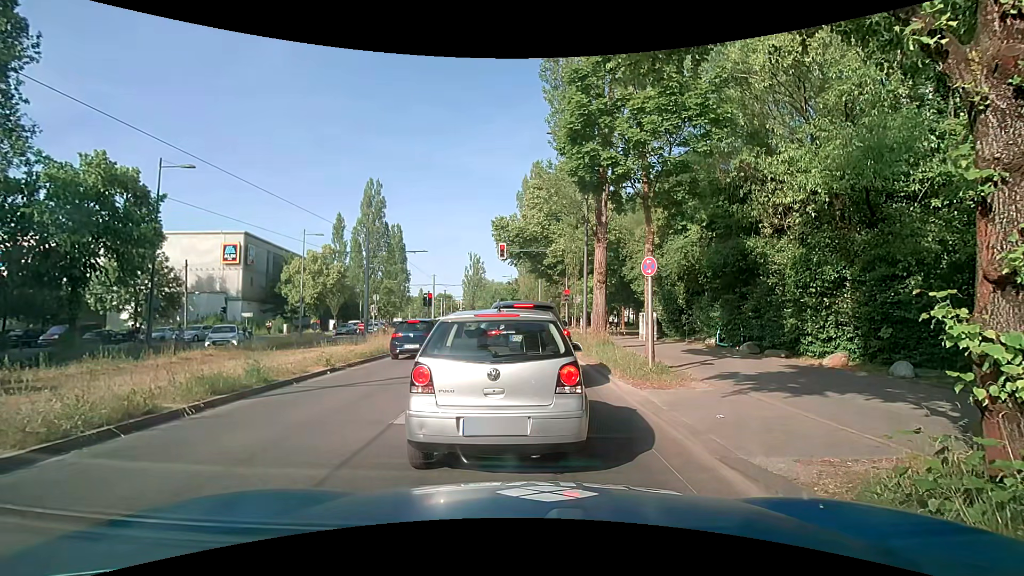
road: secondary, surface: asphalt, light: Day
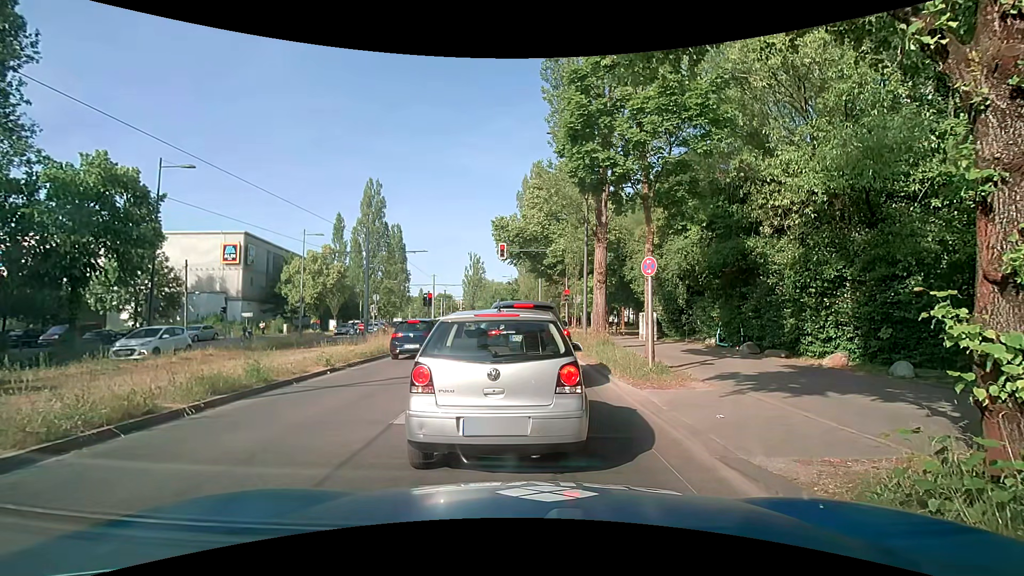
(0.0, 0.0) m; 0°
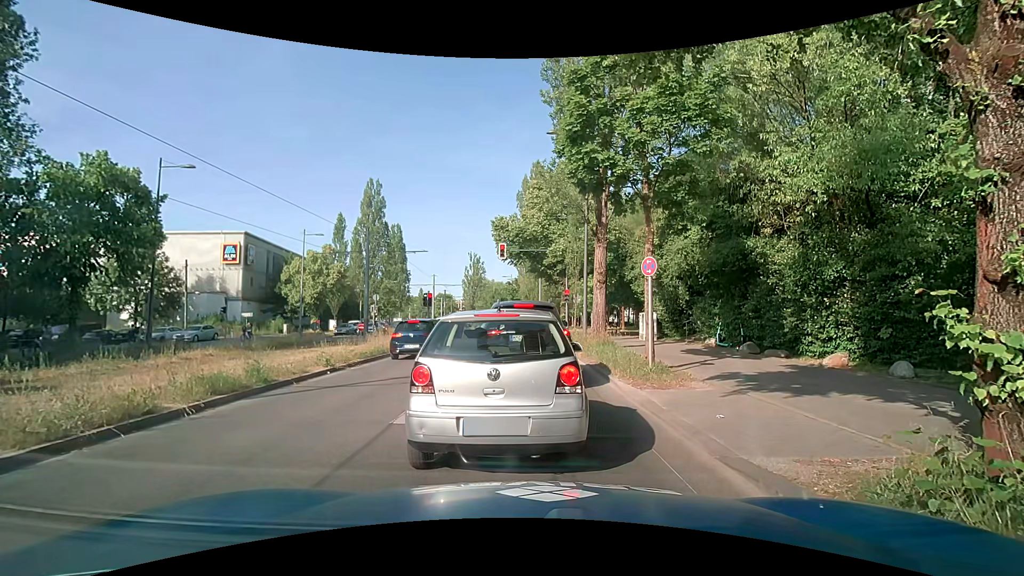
(0.0, 0.0) m; 0°
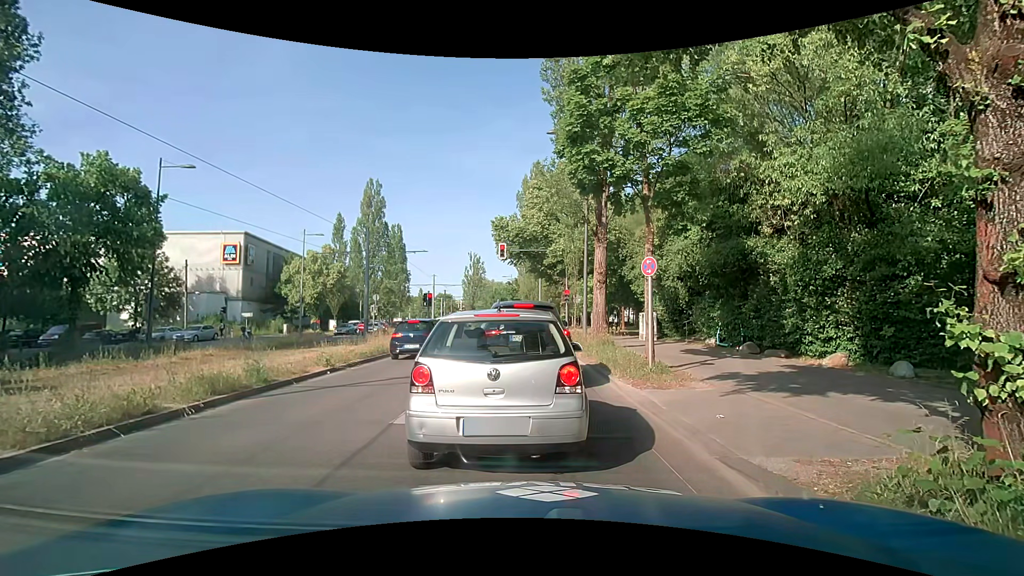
(0.0, 0.0) m; 0°
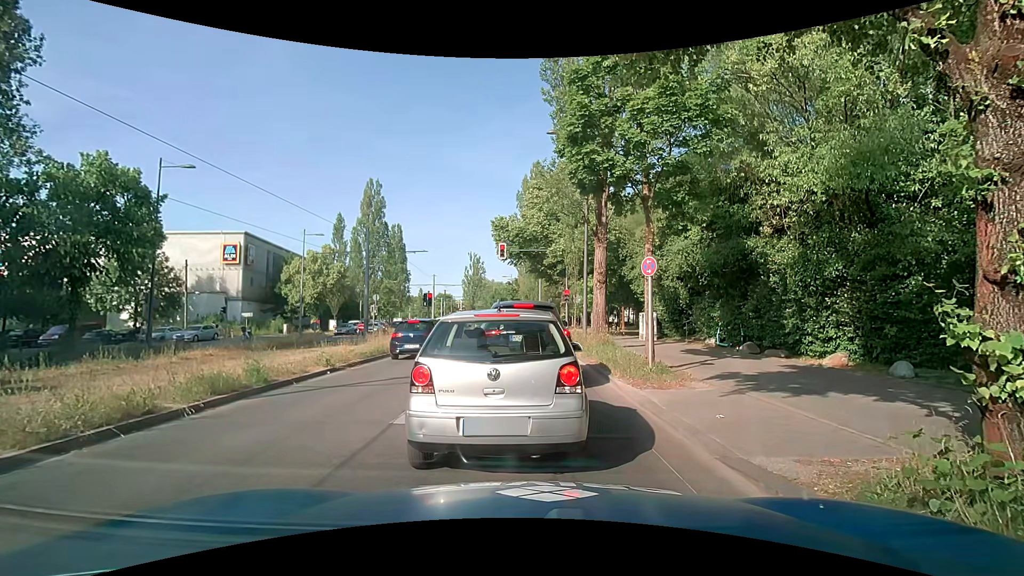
(0.0, 0.0) m; 0°
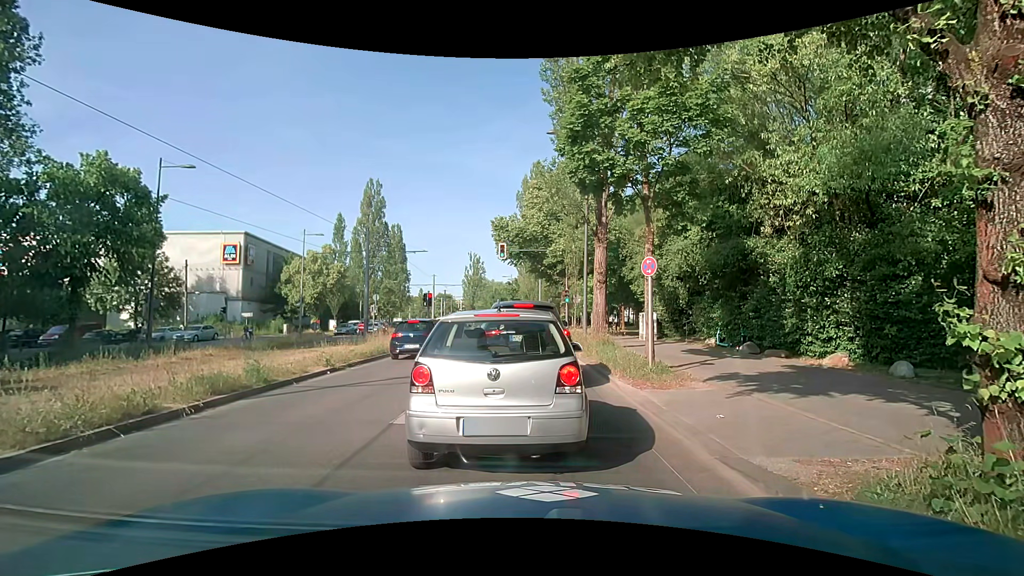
(0.0, 0.0) m; 0°
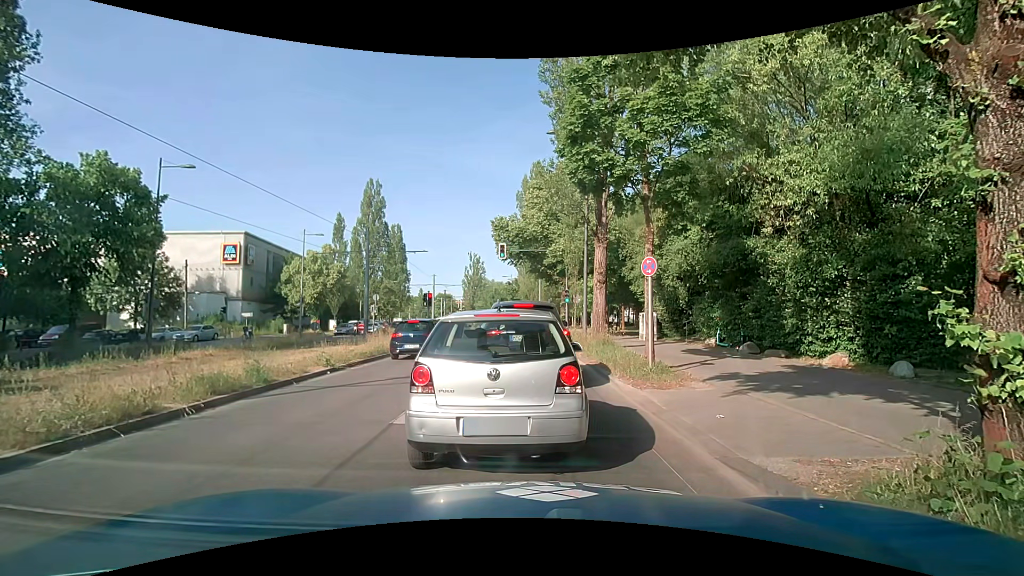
(0.0, 0.0) m; 0°
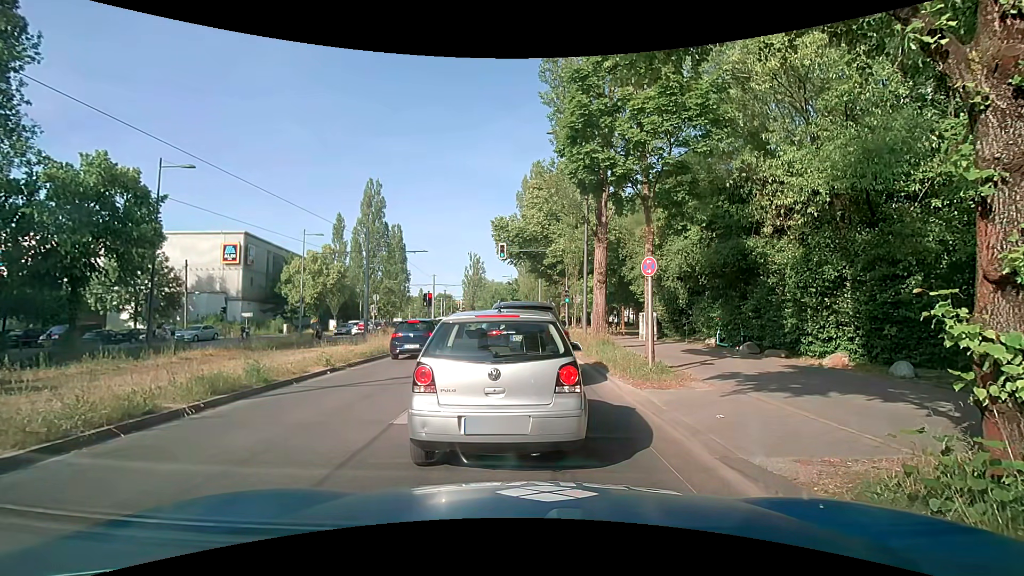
(0.0, 0.0) m; 0°
